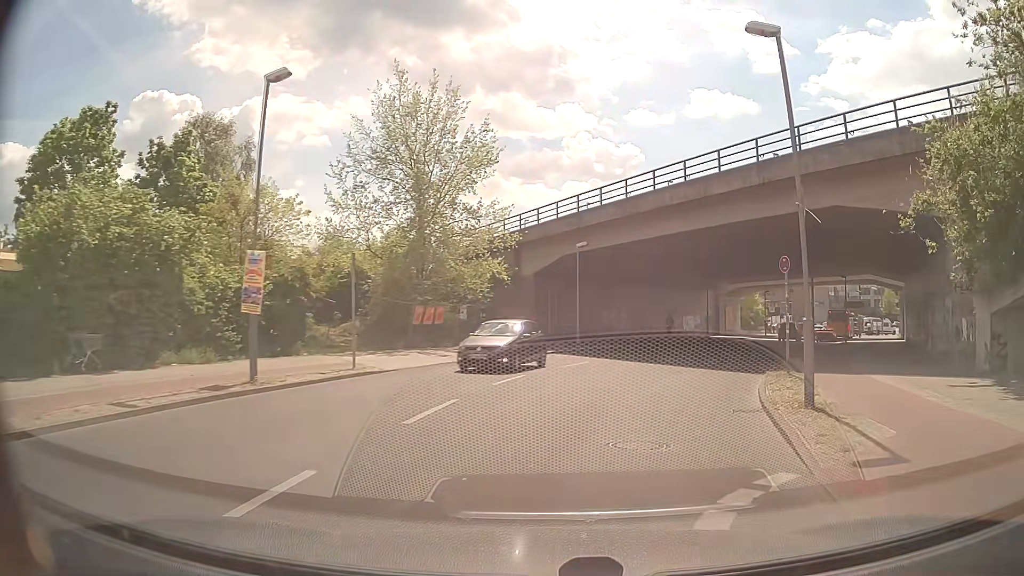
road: unclassified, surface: asphalt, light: Day
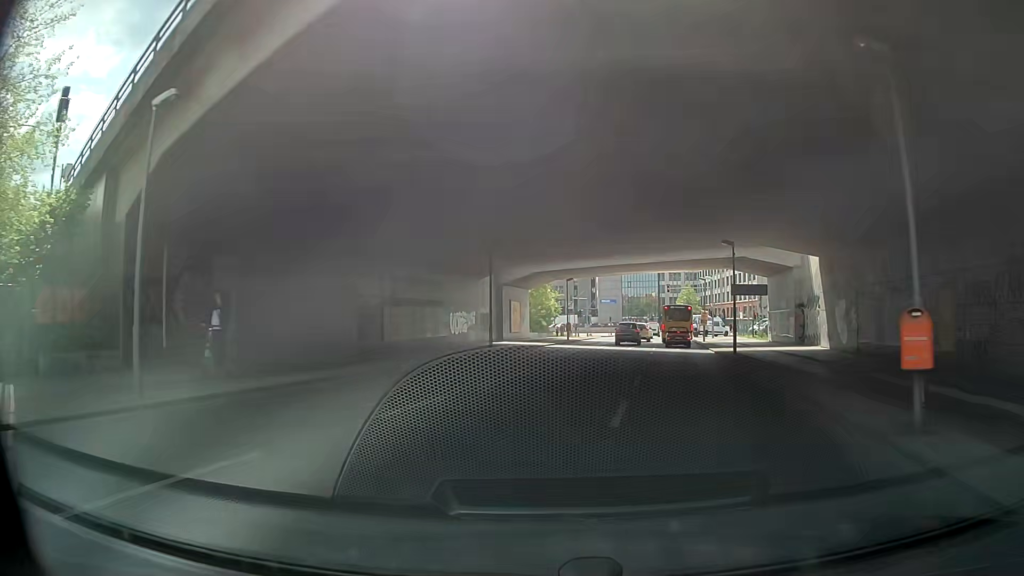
(+4.4, +22.0) m; +20°
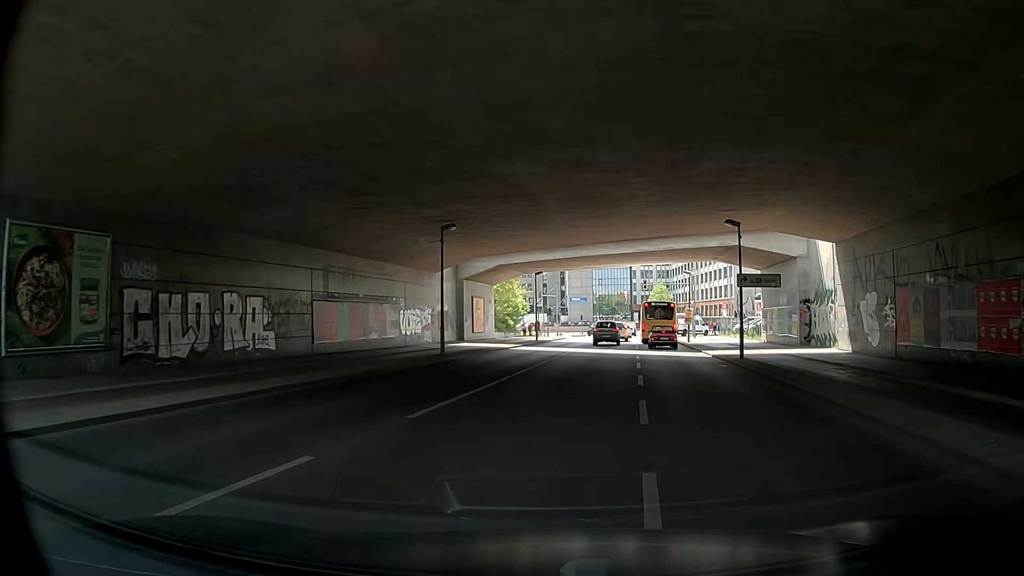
(0.0, +5.9) m; -2°
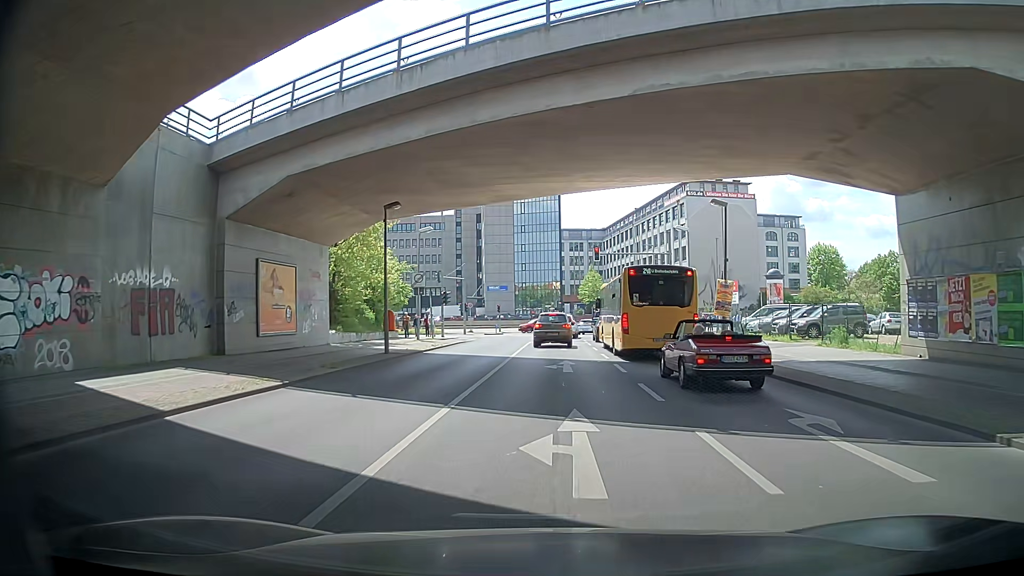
(+2.3, +27.9) m; +9°
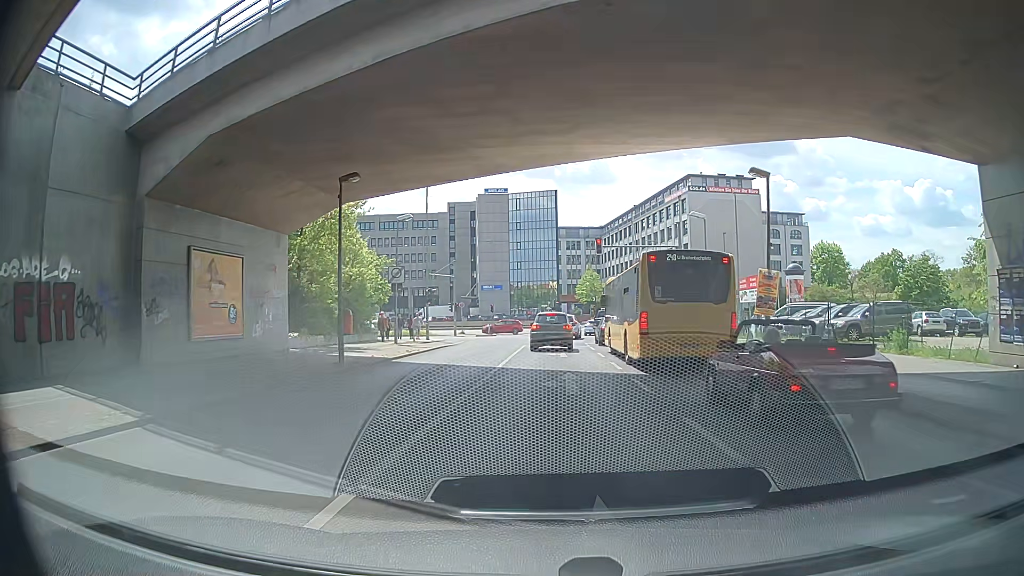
(+0.1, +4.8) m; +2°
